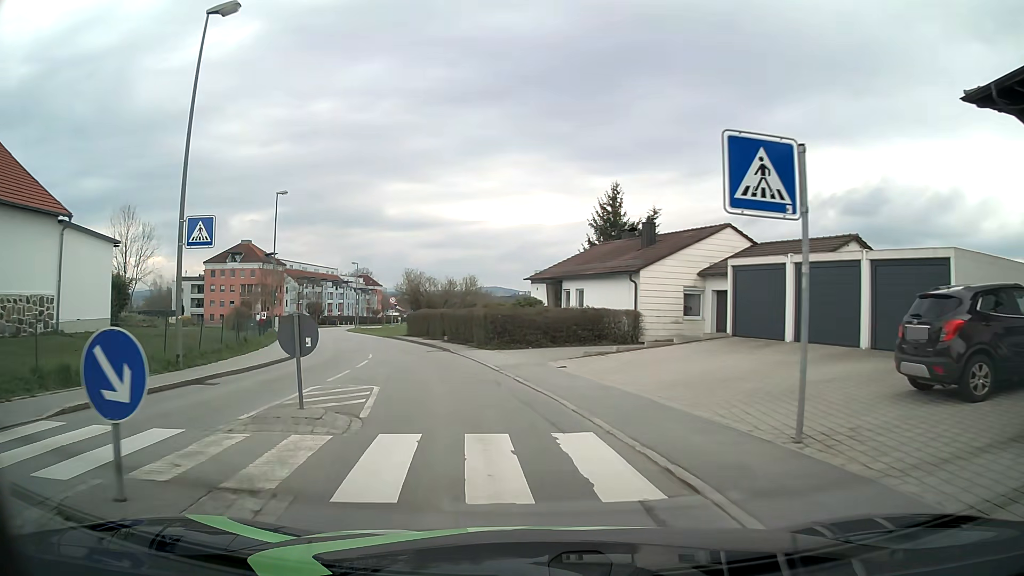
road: unclassified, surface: asphalt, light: Day
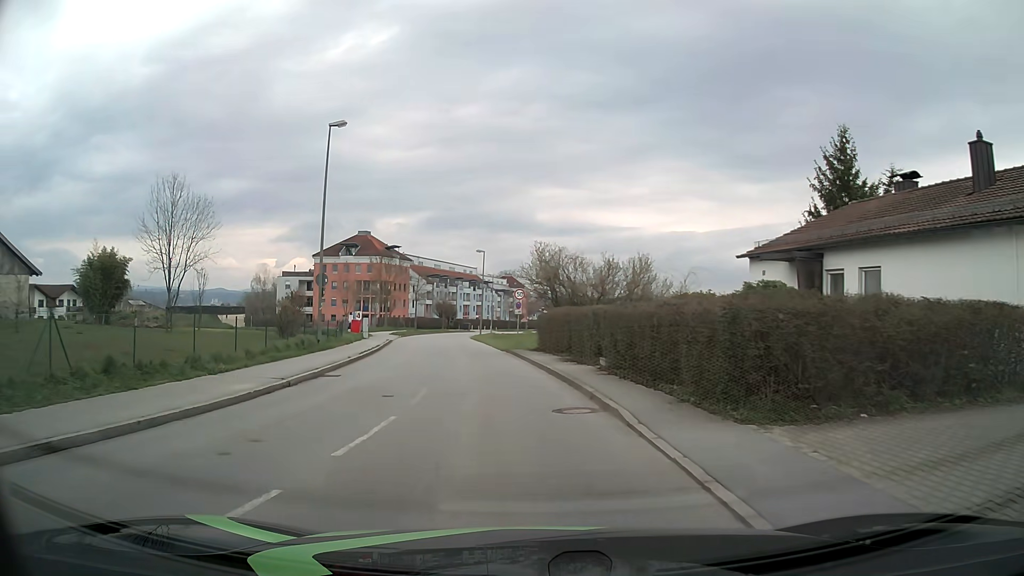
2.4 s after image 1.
(-1.9, +17.8) m; -12°
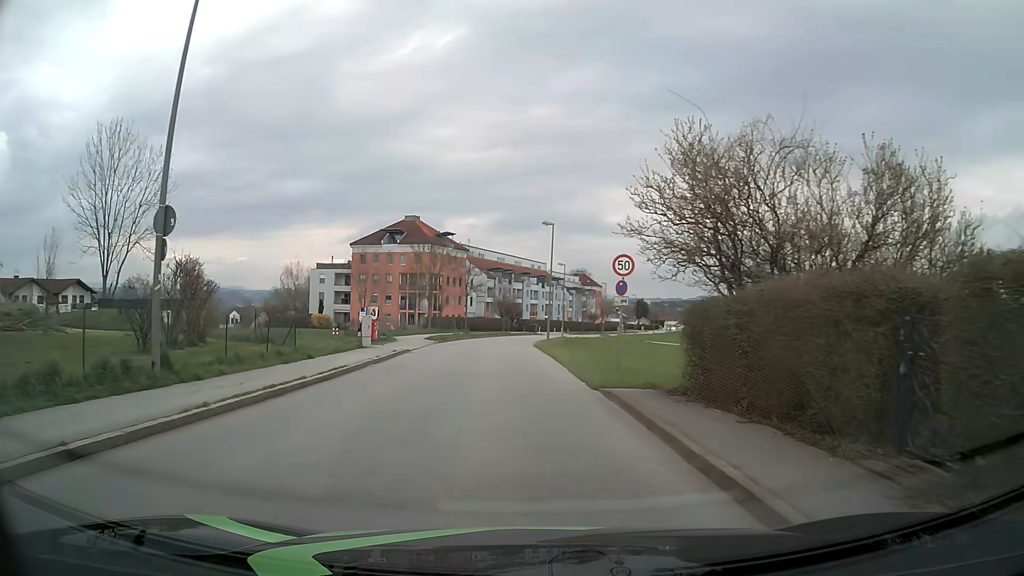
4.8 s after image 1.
(-1.0, +18.0) m; -6°
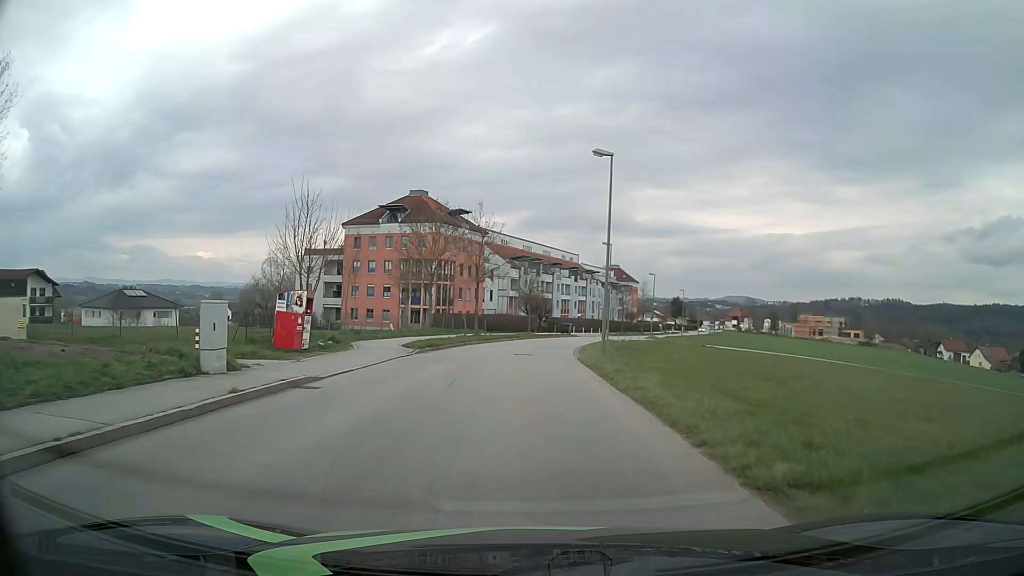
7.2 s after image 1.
(-0.7, +18.5) m; -3°
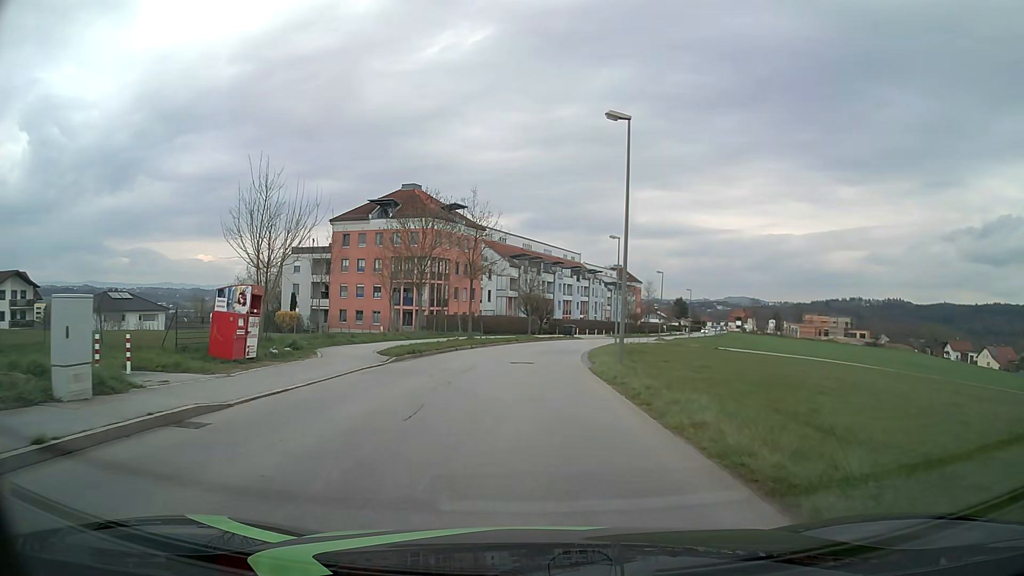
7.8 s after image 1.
(+0.1, +5.1) m; 0°
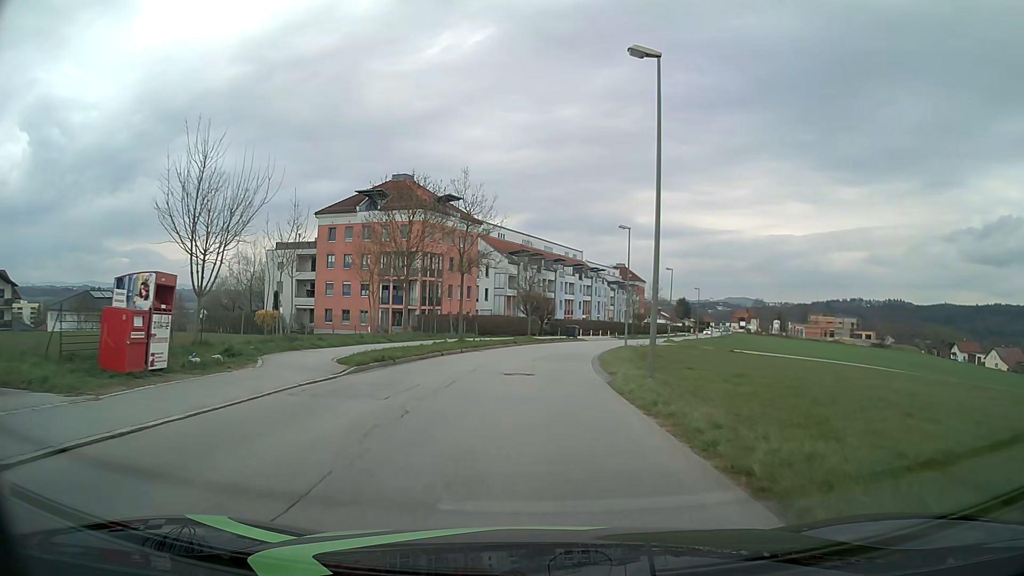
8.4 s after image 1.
(0.0, +5.5) m; 0°
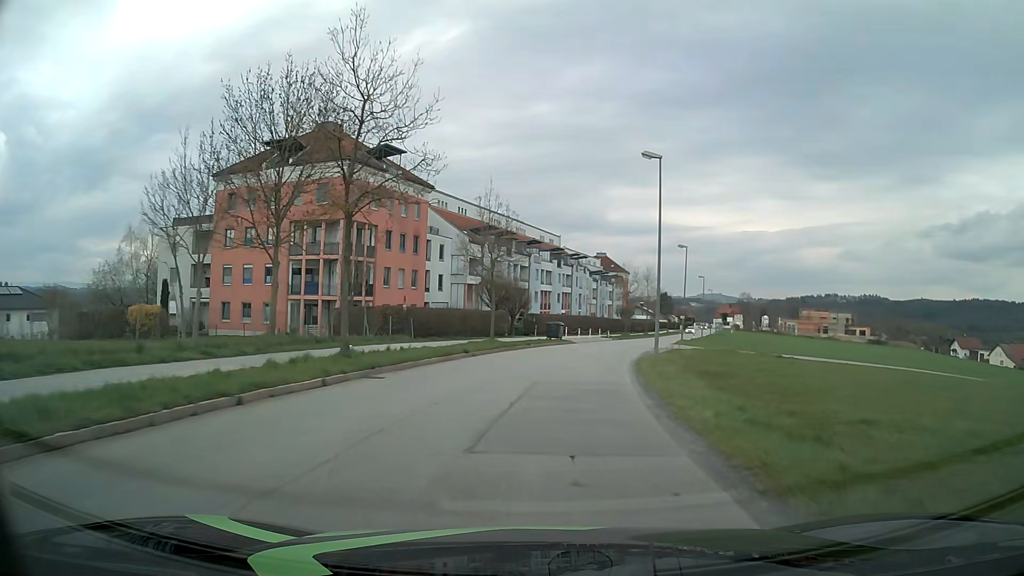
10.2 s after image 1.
(+0.2, +19.0) m; +2°
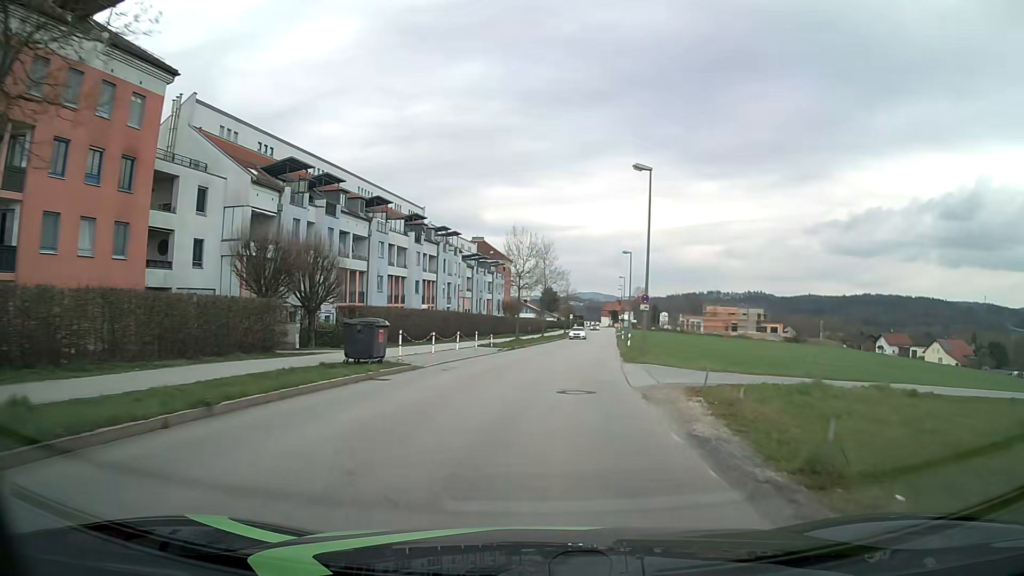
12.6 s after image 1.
(+2.7, +28.1) m; +11°
(0, +10) (+1, +20) (+2, +30) (+3, +40) (+5, +50) (+6, +60) (+7, +70) (+8, +80) (+10, +89) (+11, +99) m
